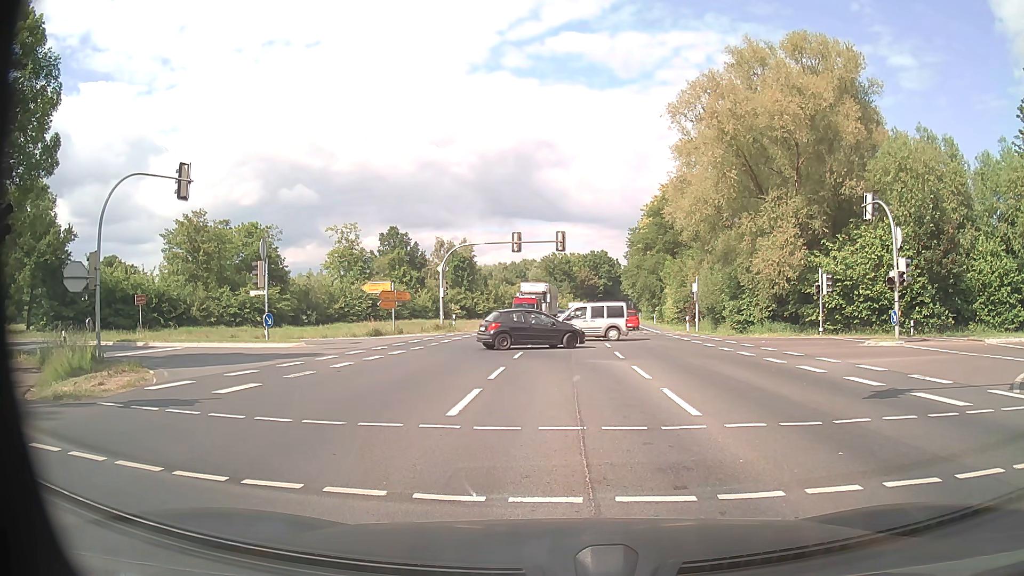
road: primary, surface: asphalt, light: Day
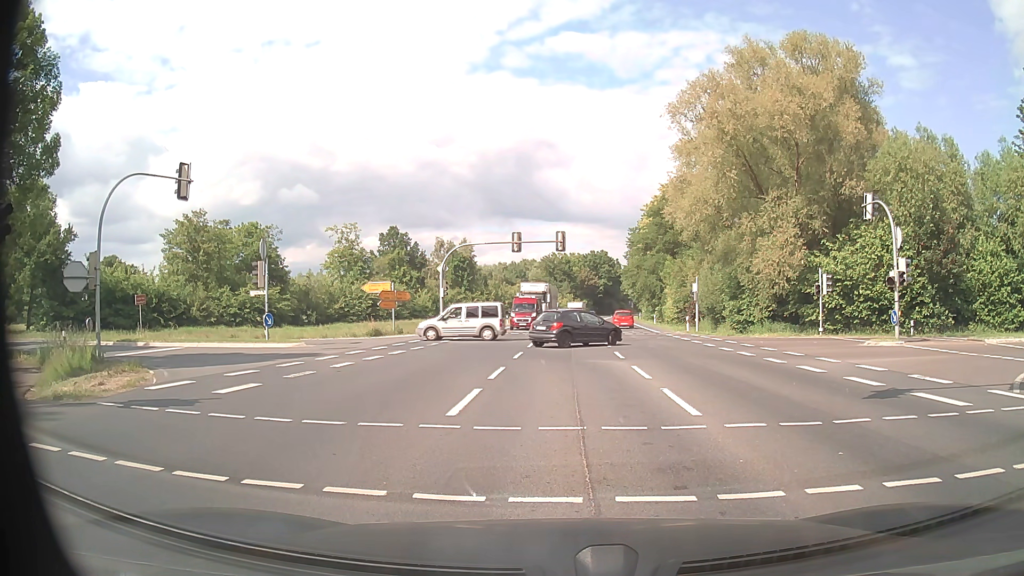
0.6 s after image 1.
(0.0, 0.0) m; 0°
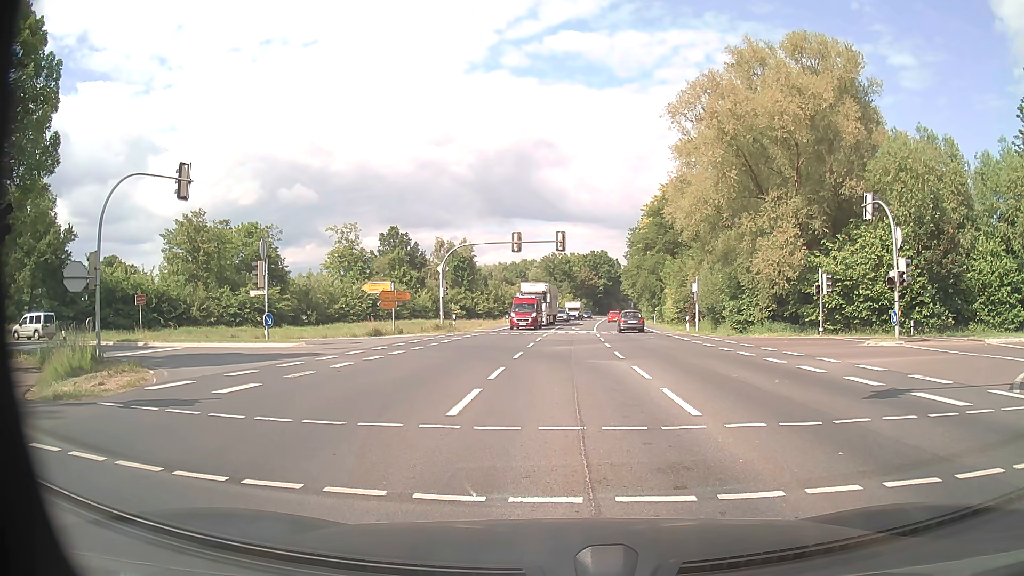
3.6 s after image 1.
(0.0, 0.0) m; 0°
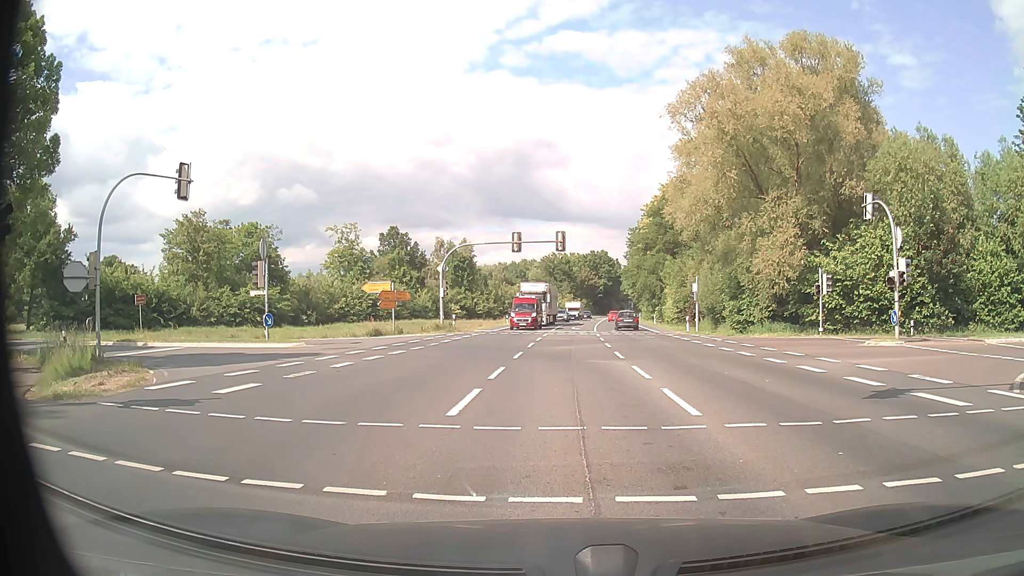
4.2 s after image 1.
(0.0, 0.0) m; 0°
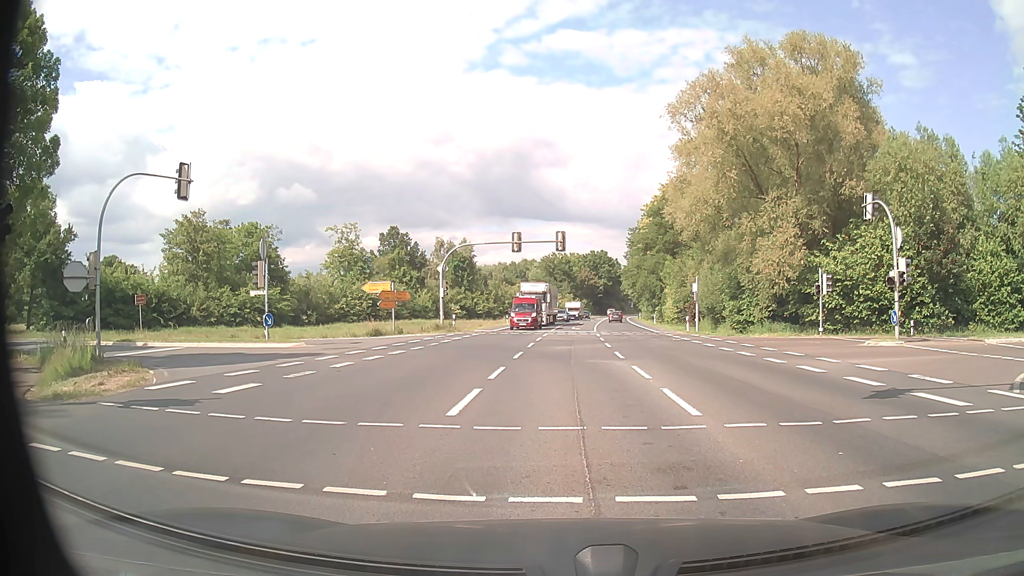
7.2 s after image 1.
(0.0, 0.0) m; 0°
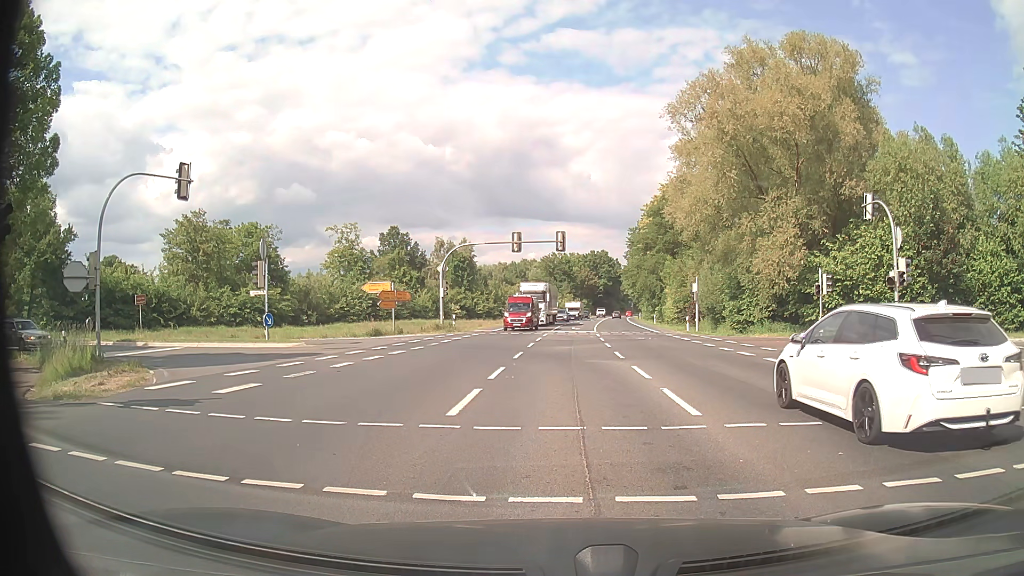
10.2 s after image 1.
(0.0, 0.0) m; 0°
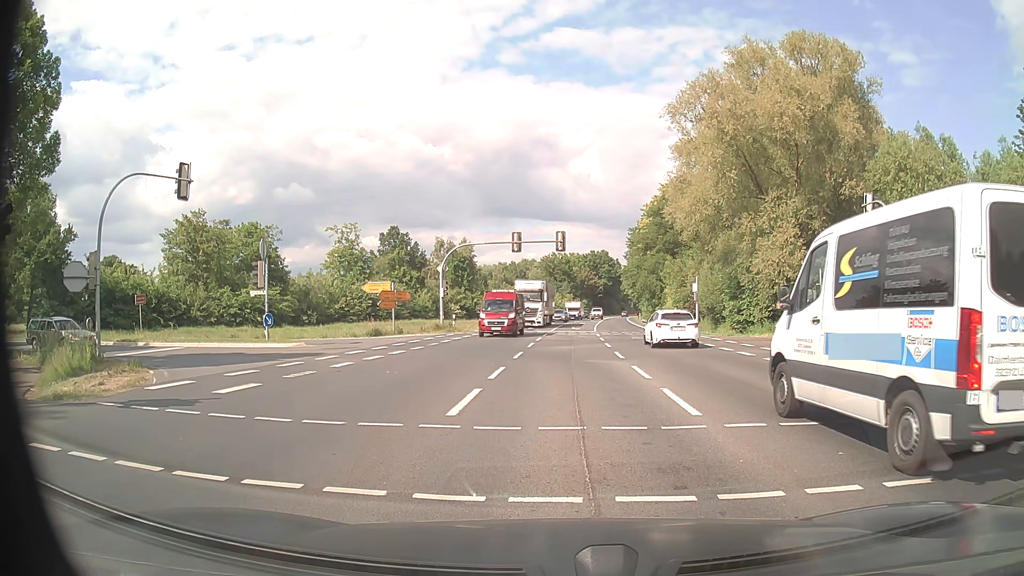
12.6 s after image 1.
(0.0, 0.0) m; 0°
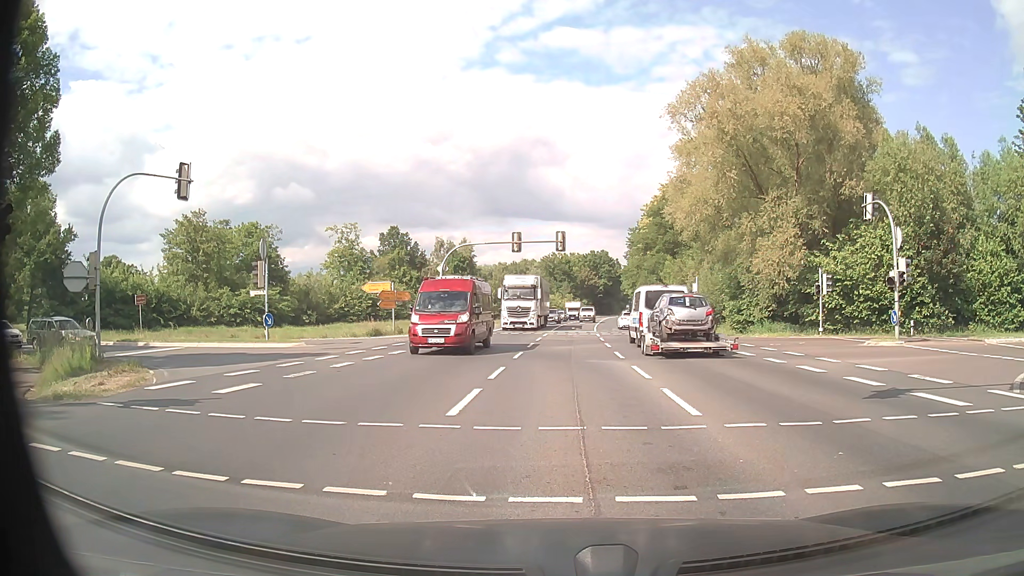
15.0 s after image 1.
(0.0, 0.0) m; 0°
